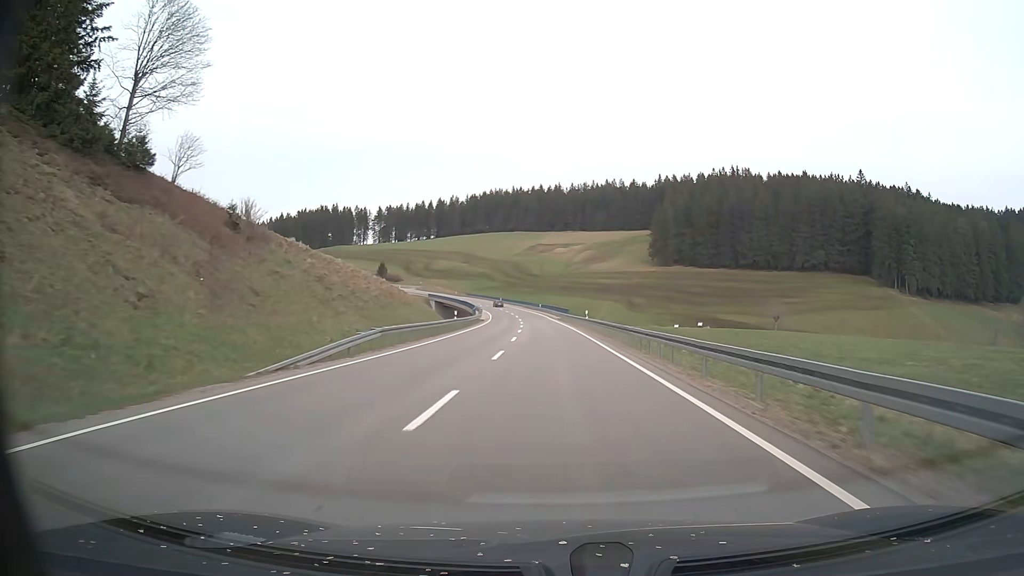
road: primary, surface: asphalt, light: Day
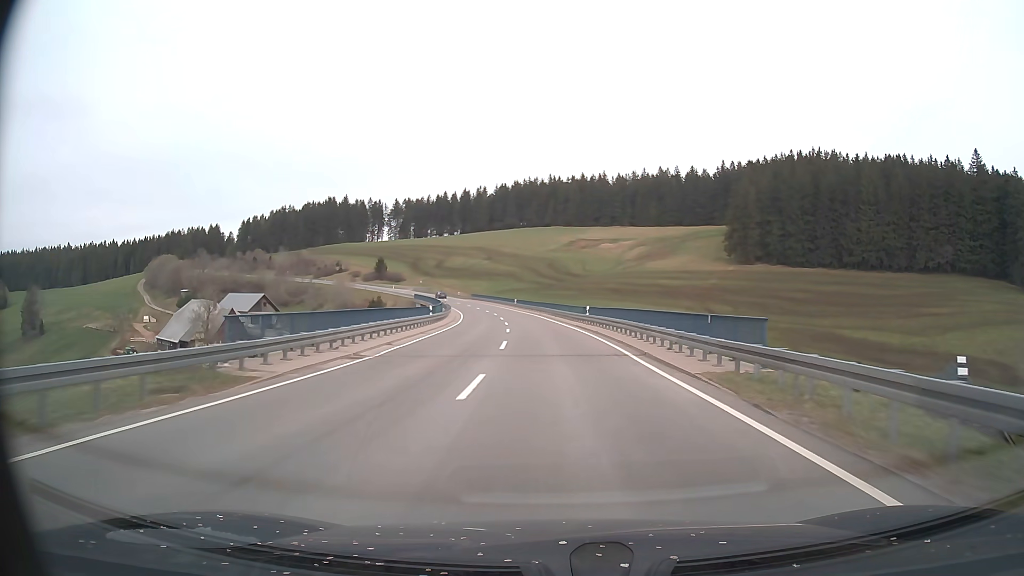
(-1.8, +69.0) m; -3°
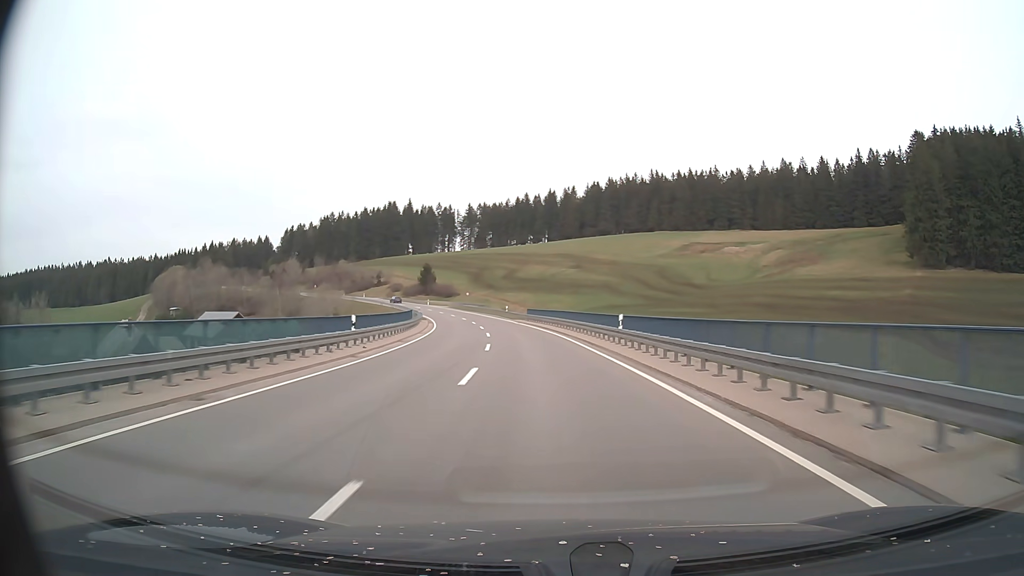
(-4.1, +69.0) m; -8°
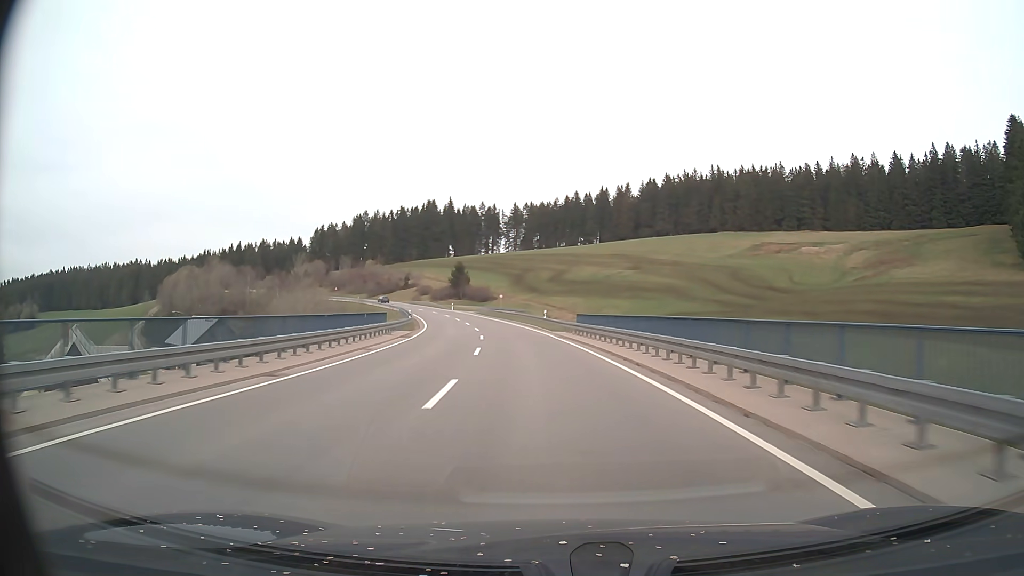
(-1.0, +27.6) m; -4°
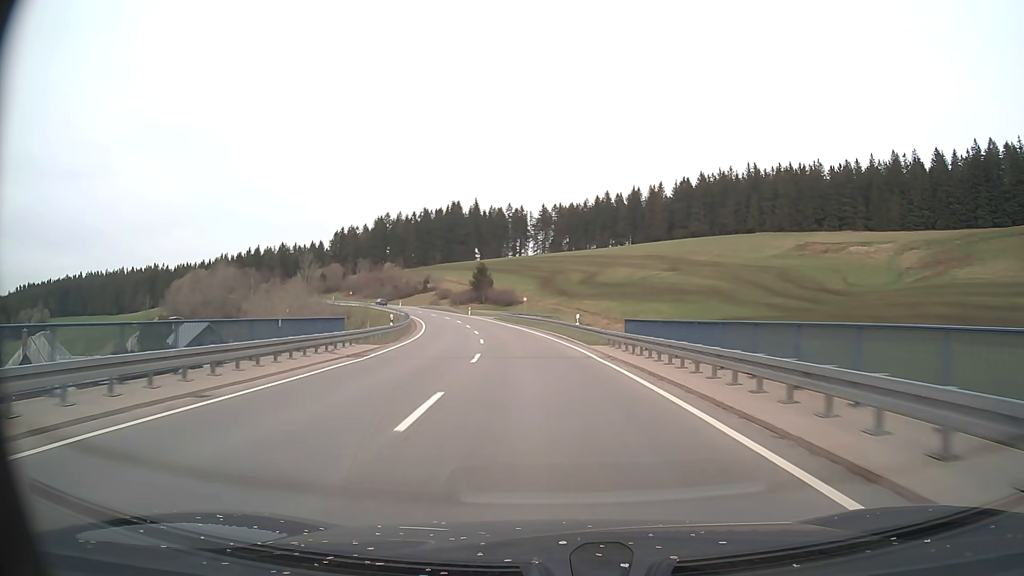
(-0.3, +13.8) m; -2°
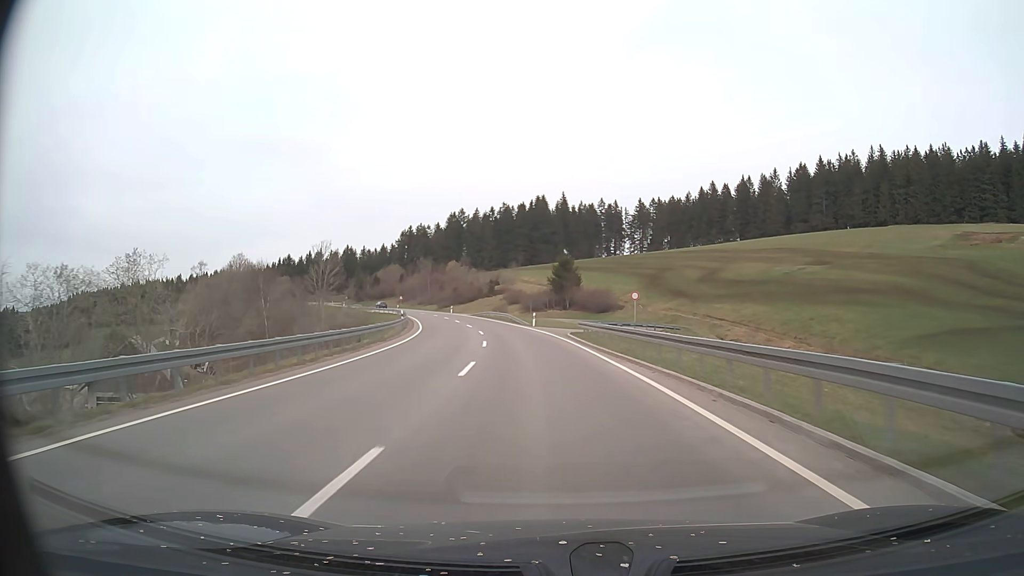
(-2.8, +41.0) m; -8°
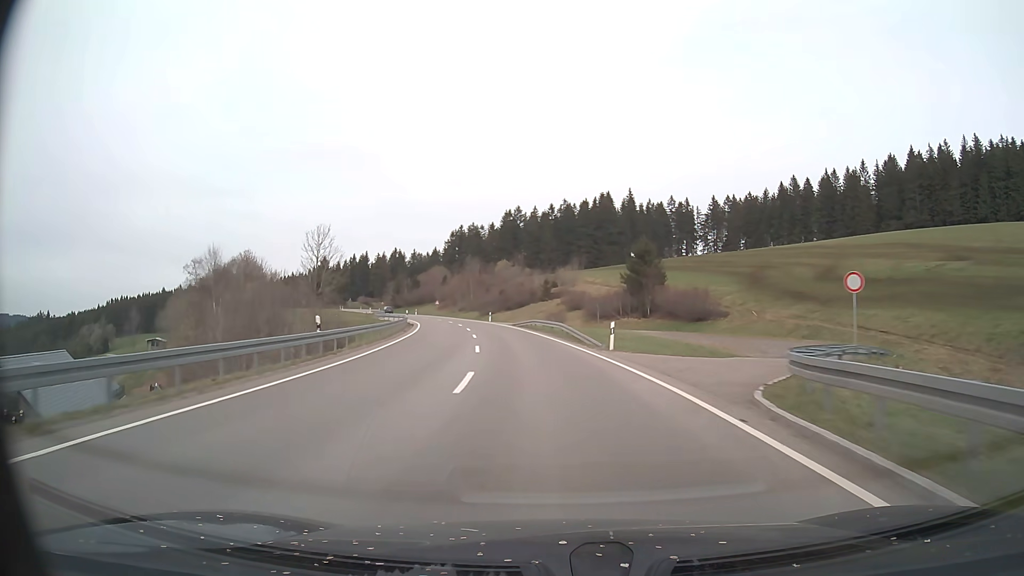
(-1.3, +27.2) m; -5°
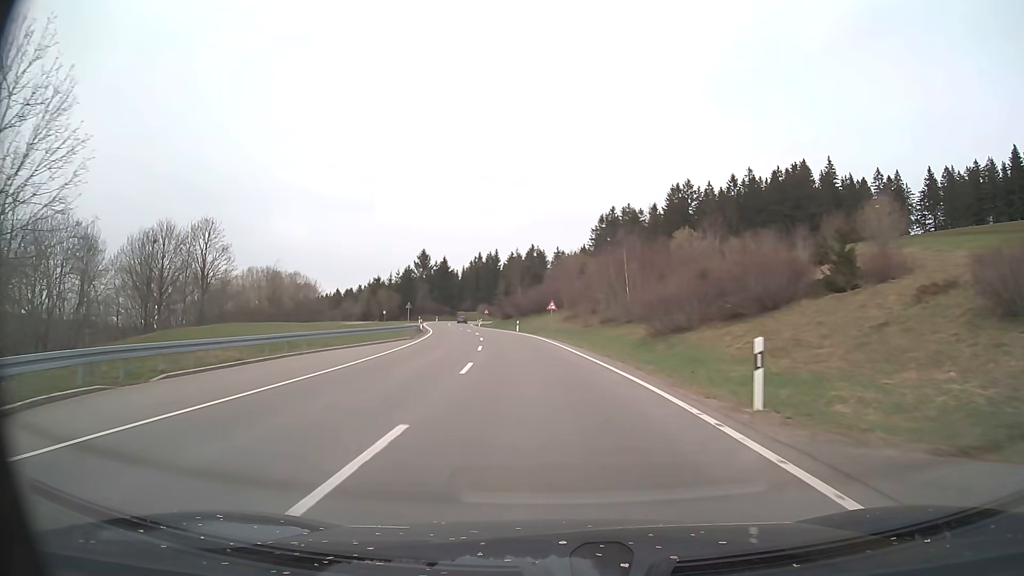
(-7.7, +66.4) m; -13°
(0, +10) (-1, +20) (-2, +30) (-3, +40) (-4, +50) (-6, +60) (-8, +69) (-10, +79) (-12, +89) (-13, +99) m
